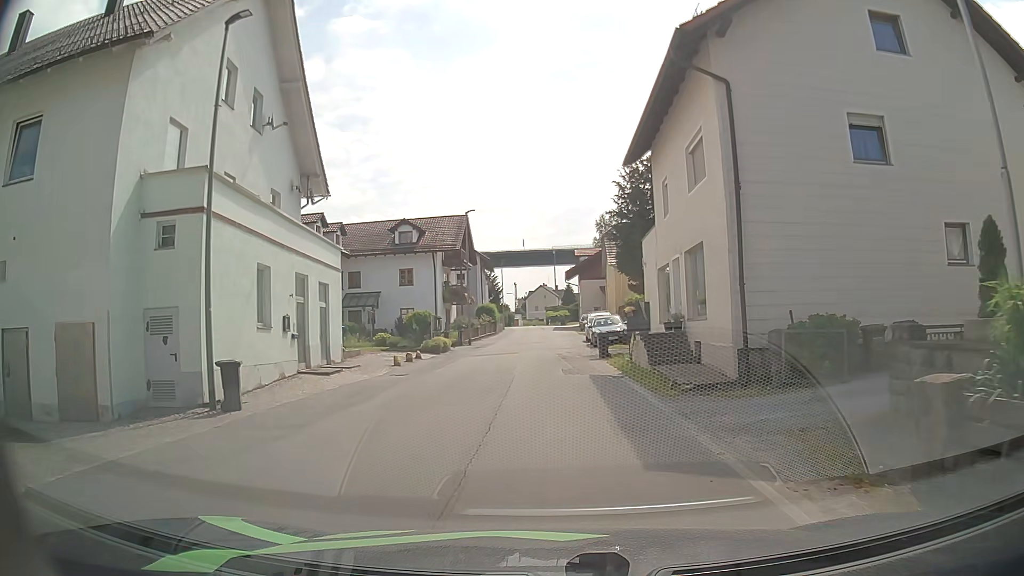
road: unclassified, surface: asphalt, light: Day
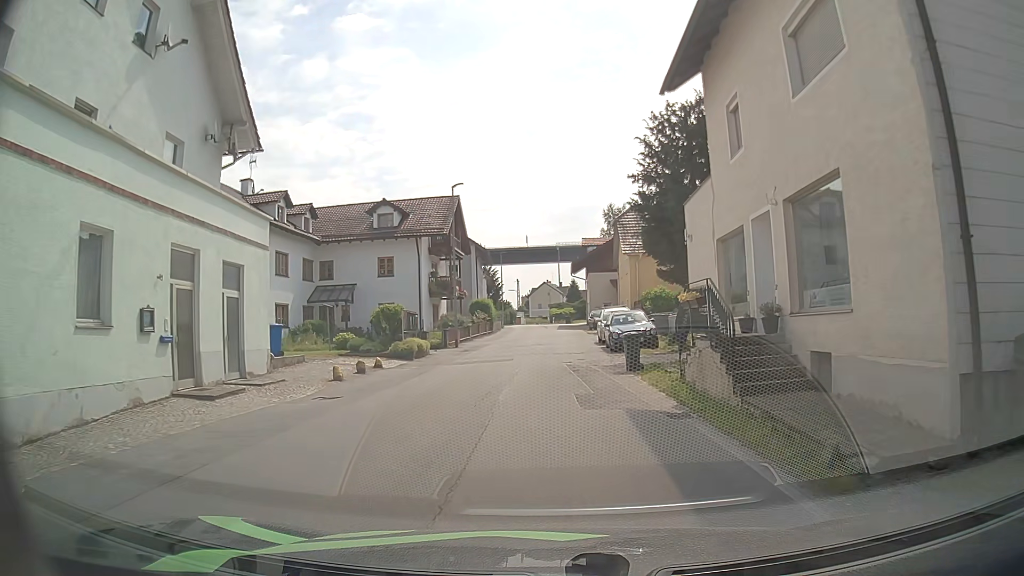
(-0.1, +7.5) m; 0°
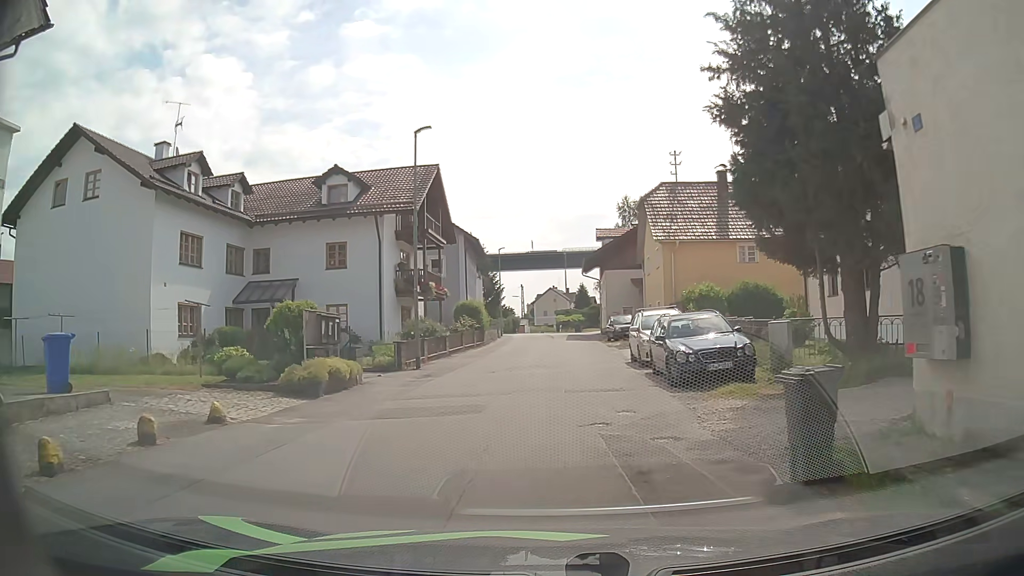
(-0.2, +11.3) m; -3°
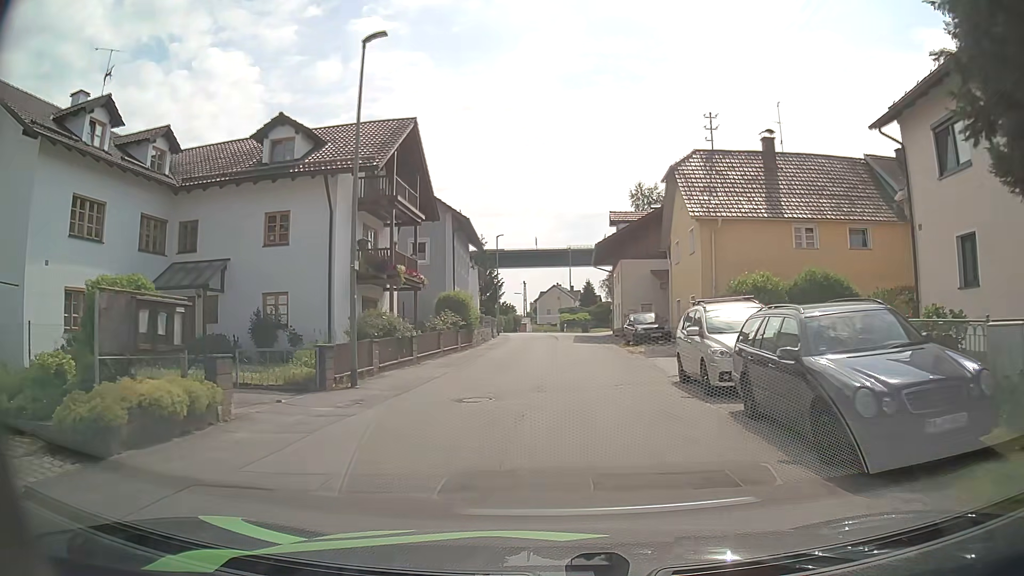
(+0.2, +7.9) m; +1°
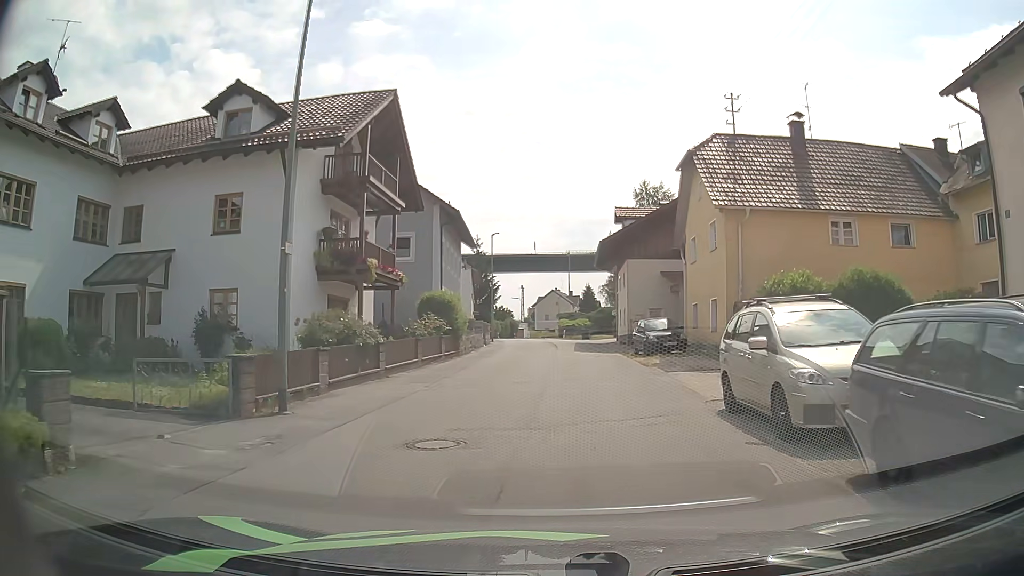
(0.0, +4.0) m; +1°
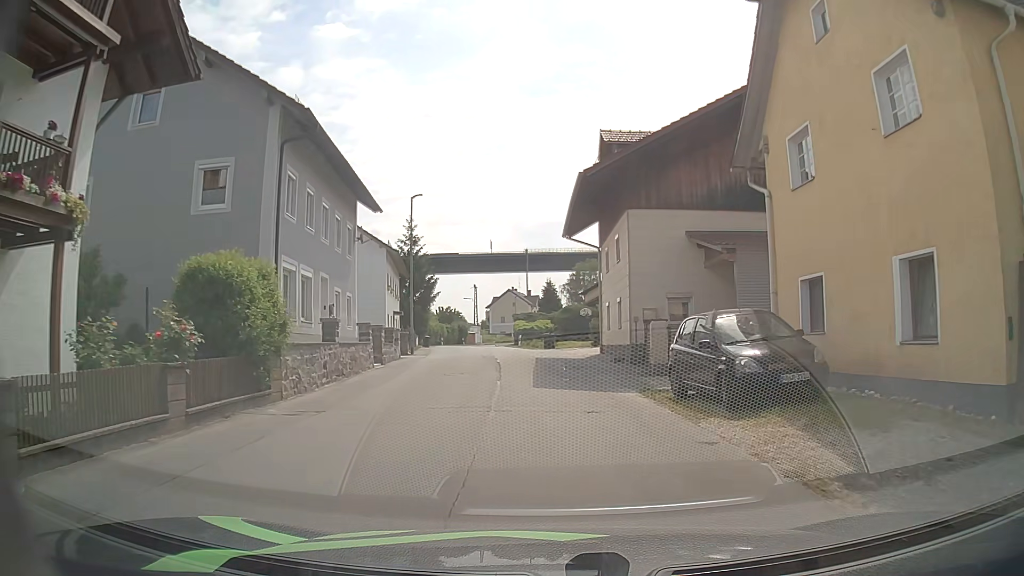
(+0.6, +16.7) m; +4°
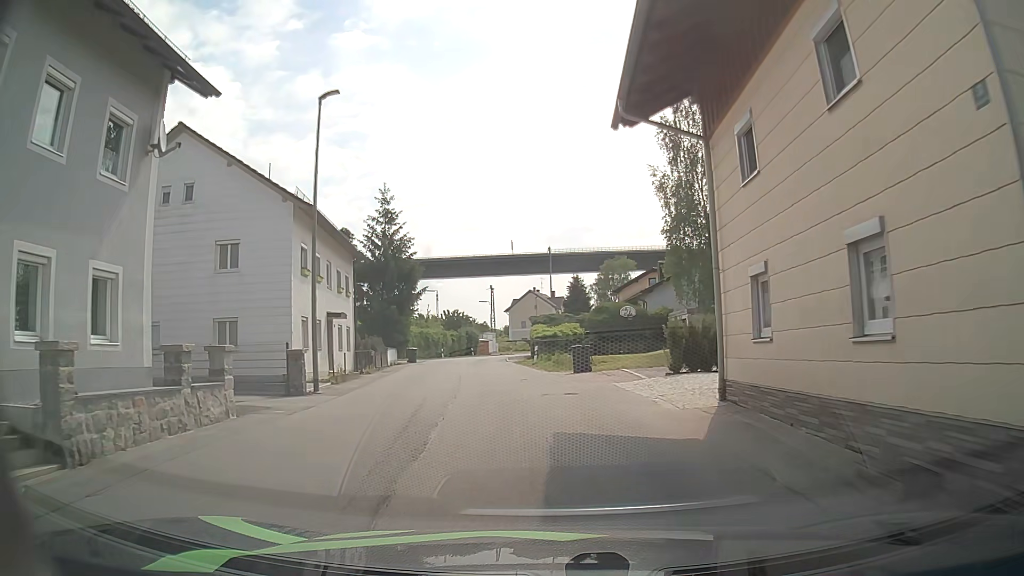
(-0.3, +17.3) m; -2°
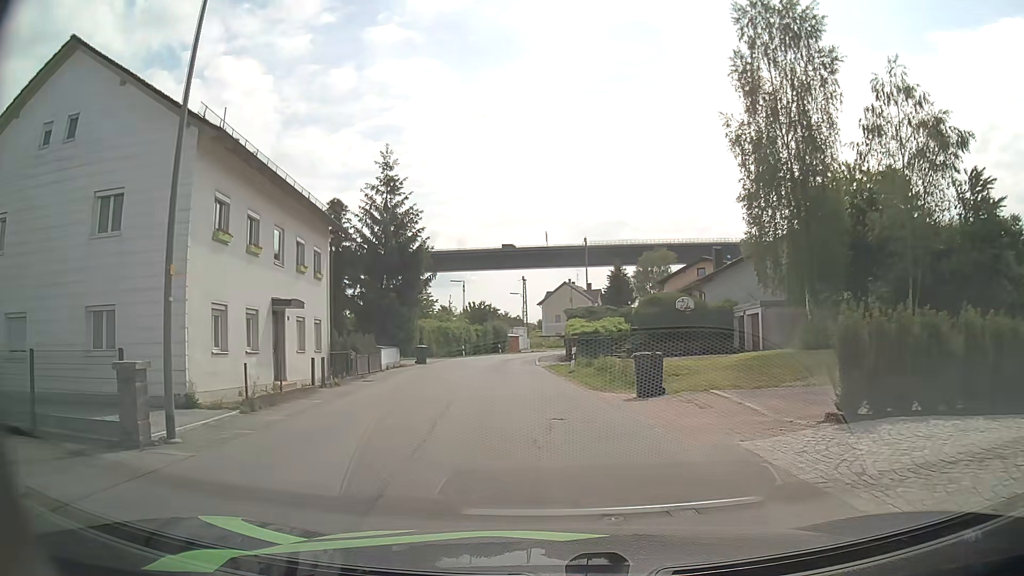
(-0.4, +8.8) m; -8°
(0, +10) (0, +20) (0, +30) (+1, +40) (+2, +50) (+4, +60) (+6, +69) (+10, +79) (+15, +87) (+20, +96) m
